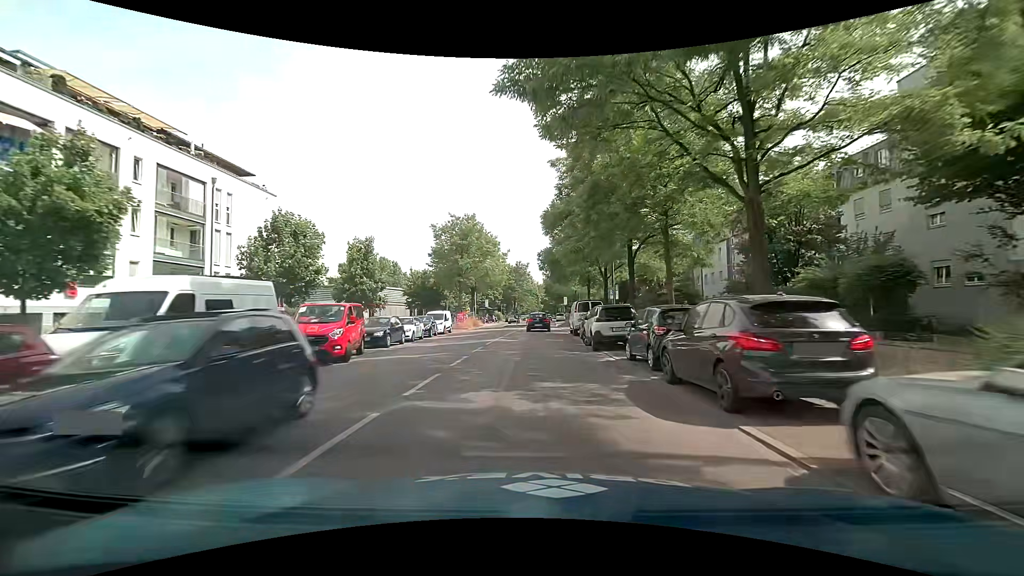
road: secondary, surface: asphalt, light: Day
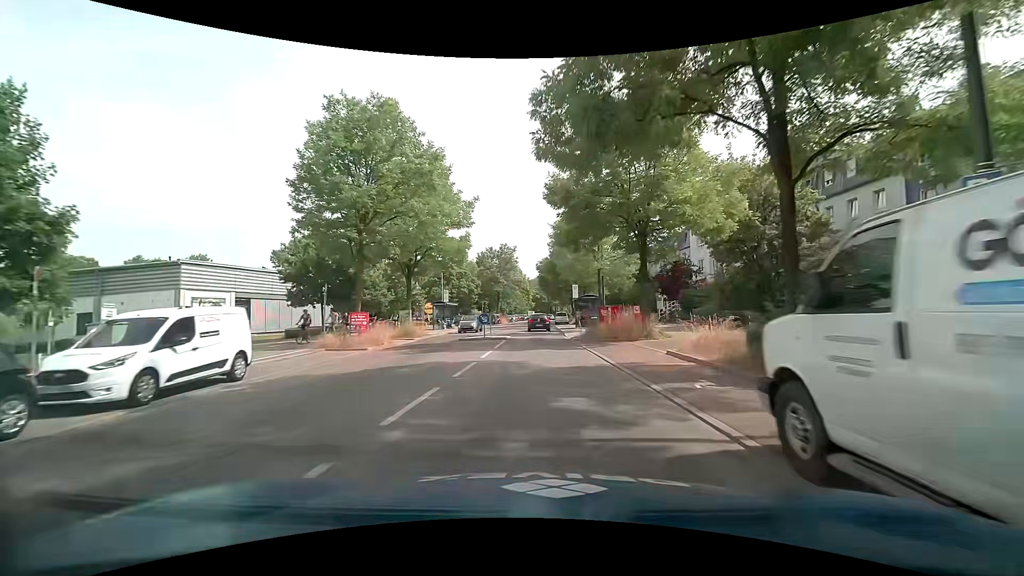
(-0.1, +29.3) m; 0°
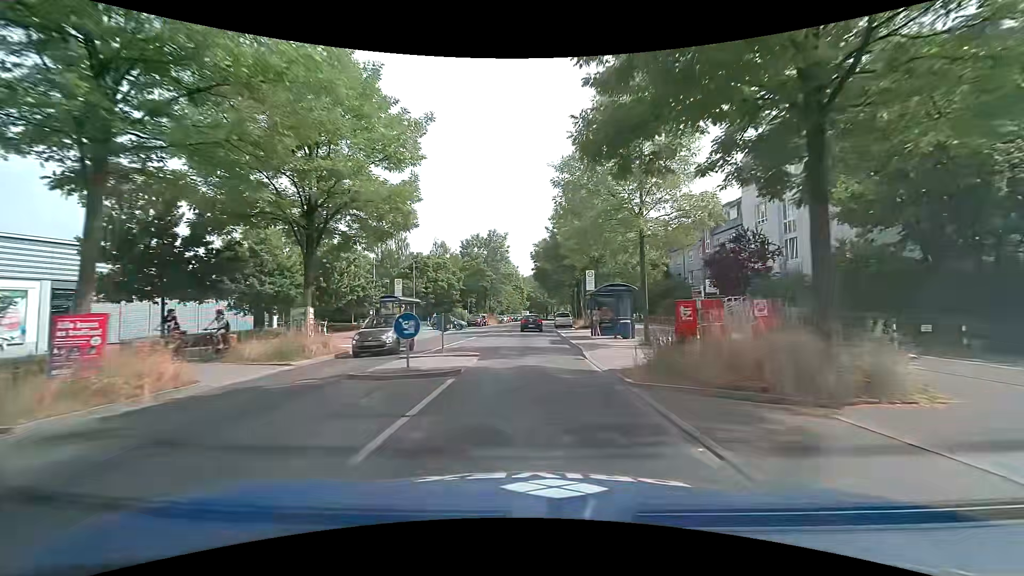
(+0.1, +14.8) m; +1°
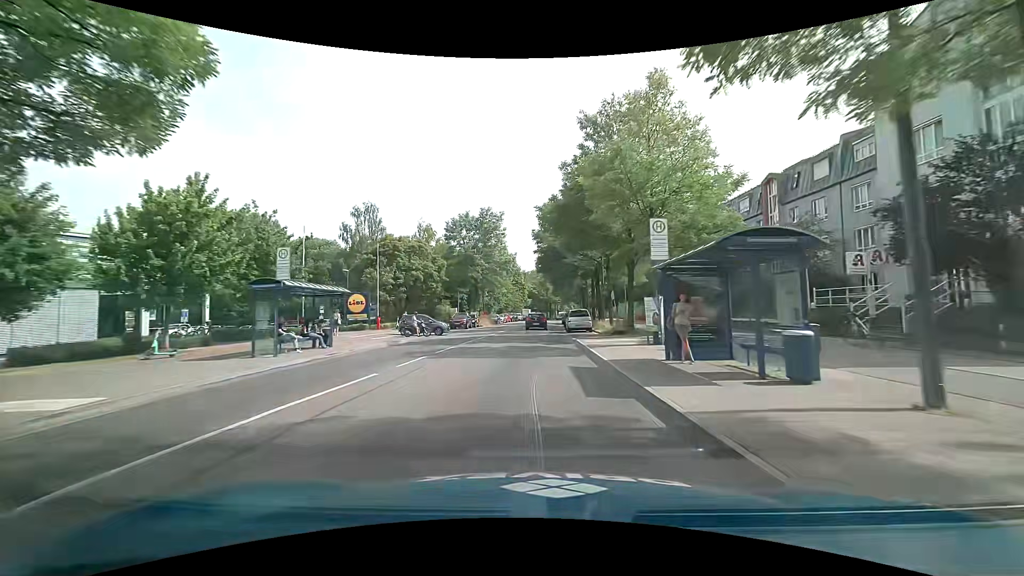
(-0.2, +15.0) m; -1°
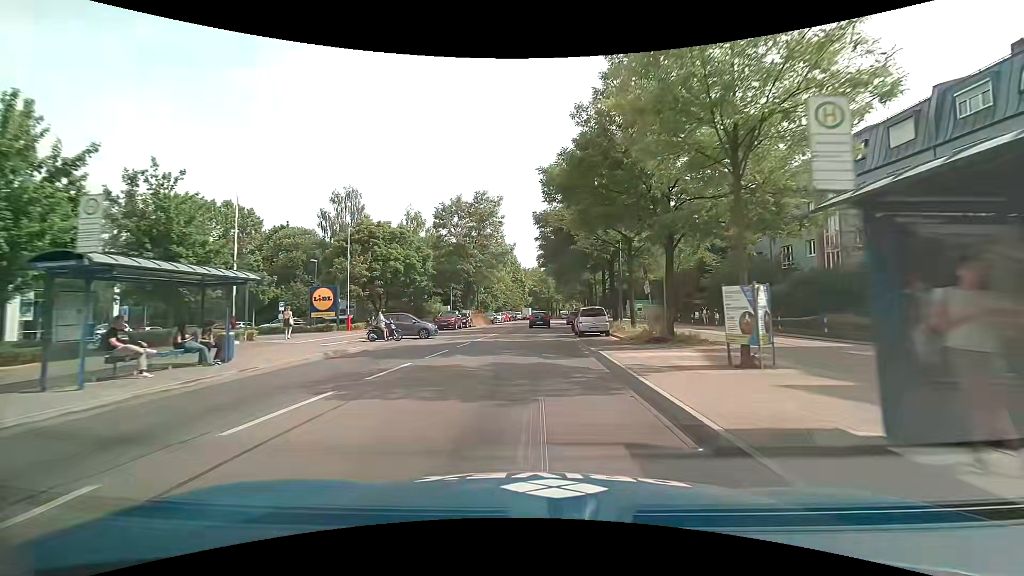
(0.0, +7.6) m; 0°
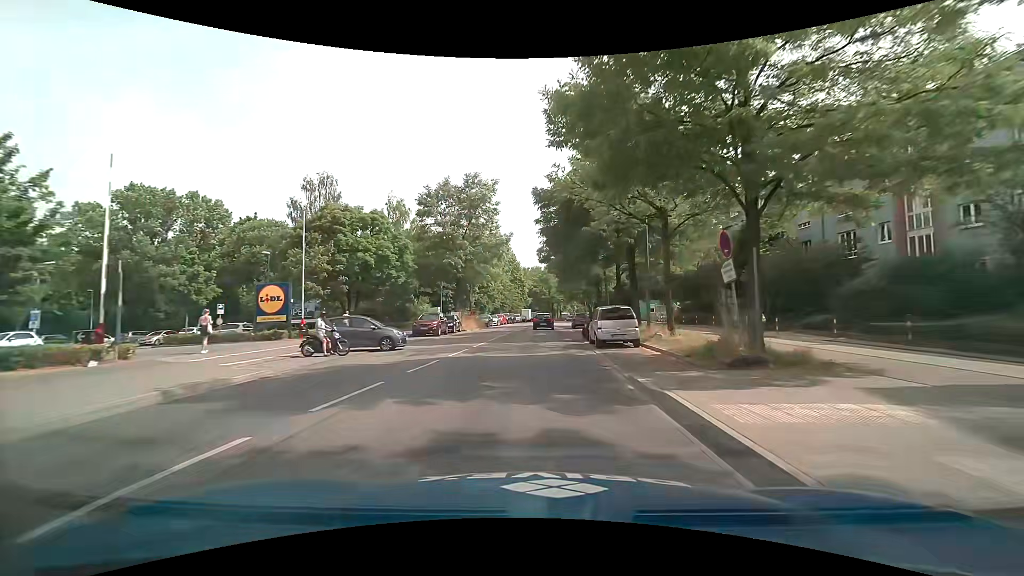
(0.0, +7.6) m; 0°
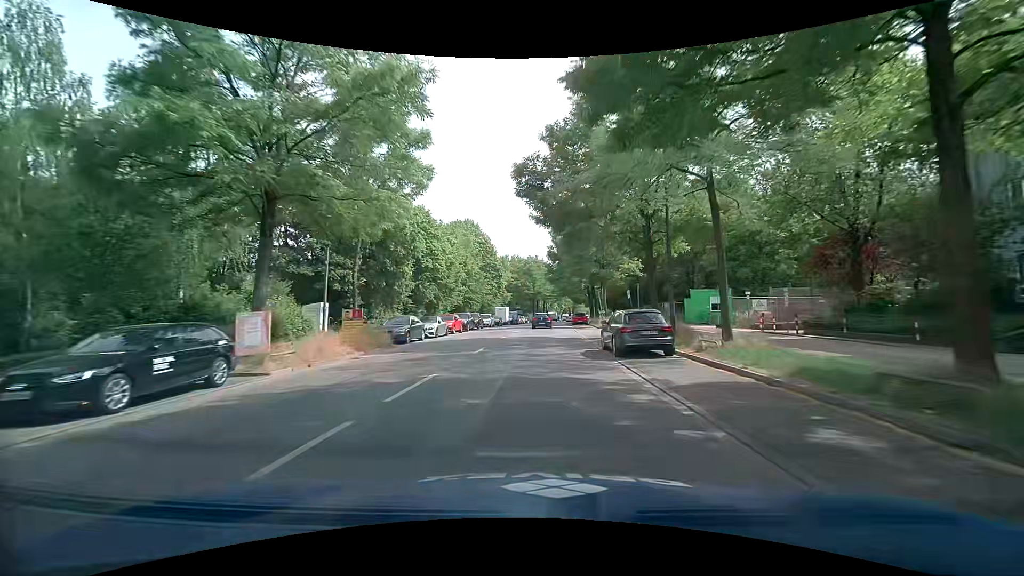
(+0.5, +30.8) m; +2°
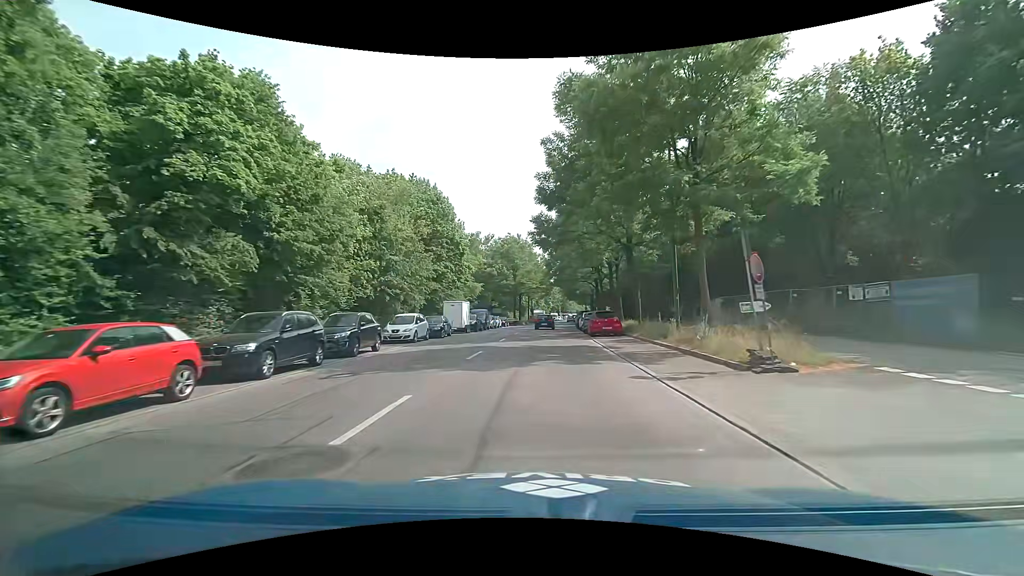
(+0.5, +31.3) m; +2°
(0, +10) (0, +20) (0, +30) (+1, +40) (+1, +50) (+2, +60) (+3, +70) (+3, +80) (+4, +90) (+5, +100) m
